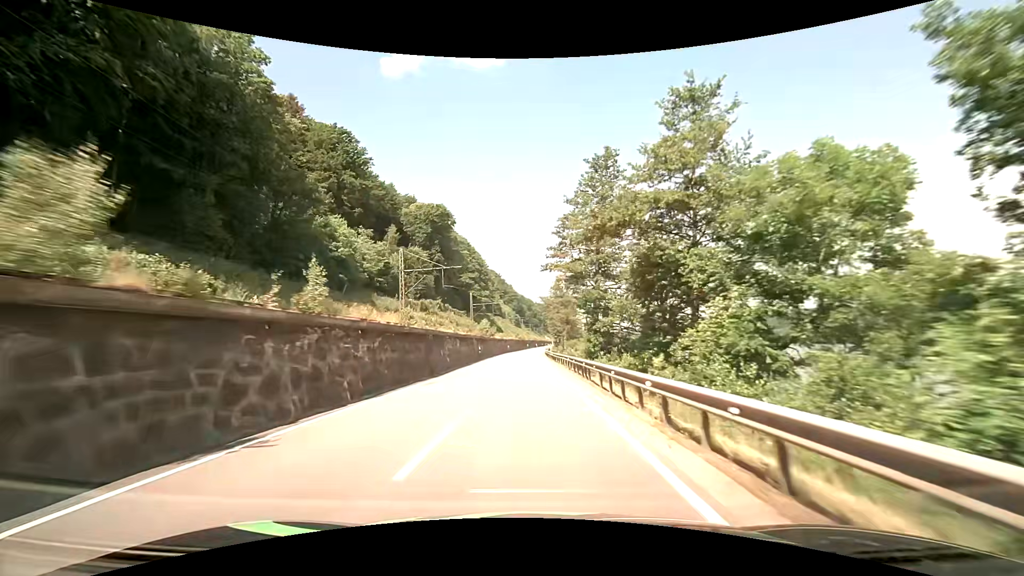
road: primary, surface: asphalt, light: Day
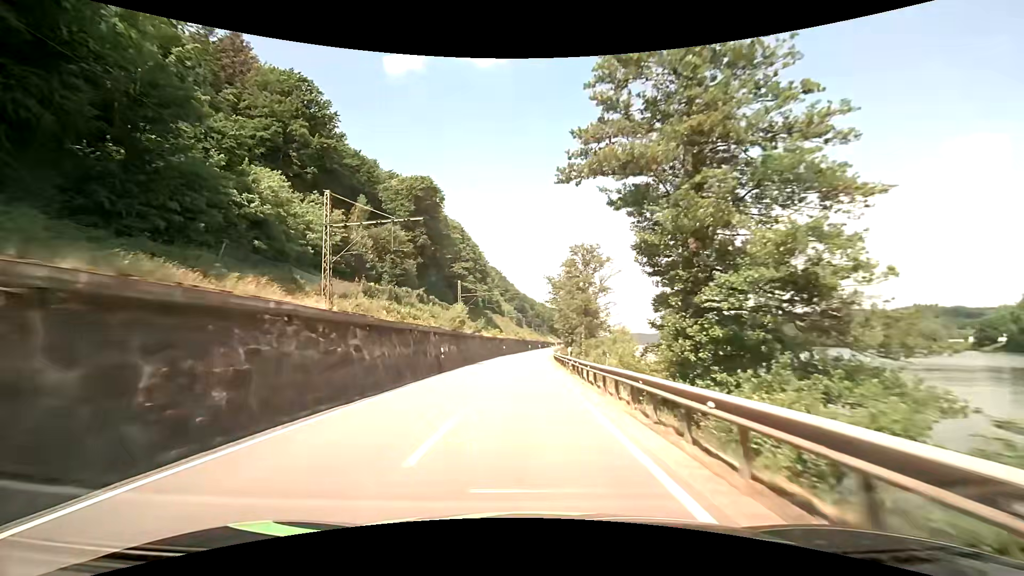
(+0.1, +23.4) m; 0°
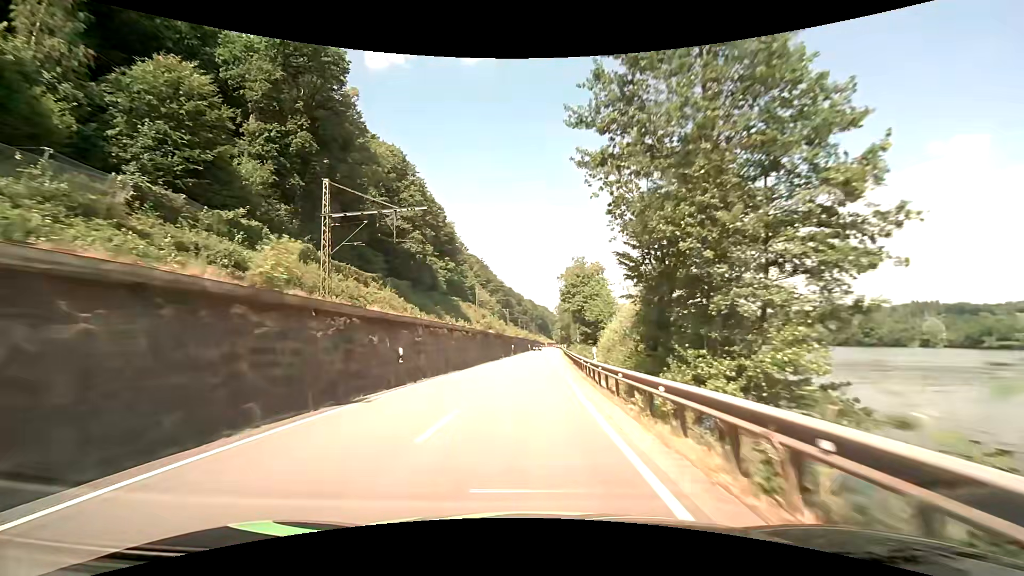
(+0.1, +58.3) m; +1°
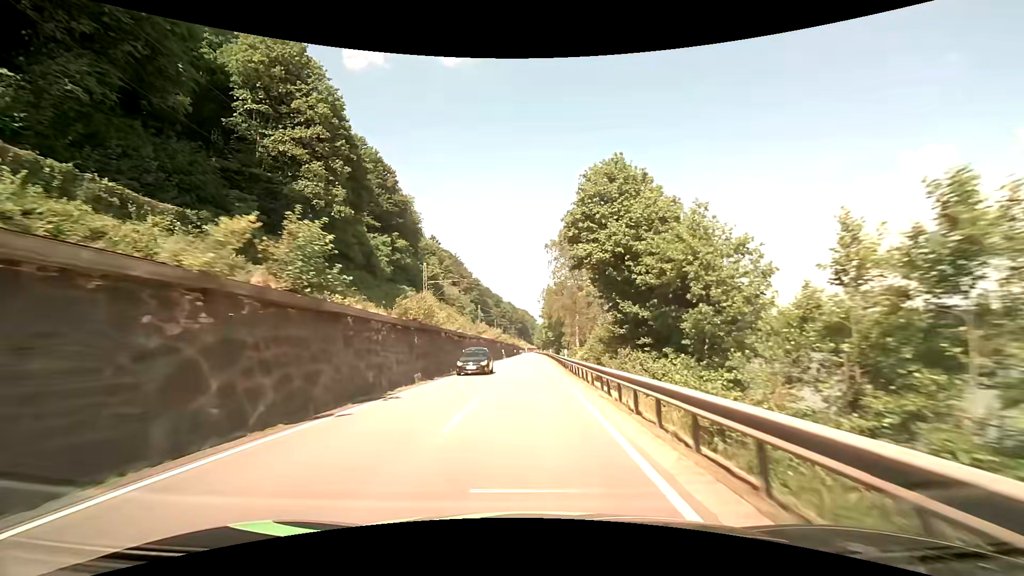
(+0.7, +34.9) m; +3°
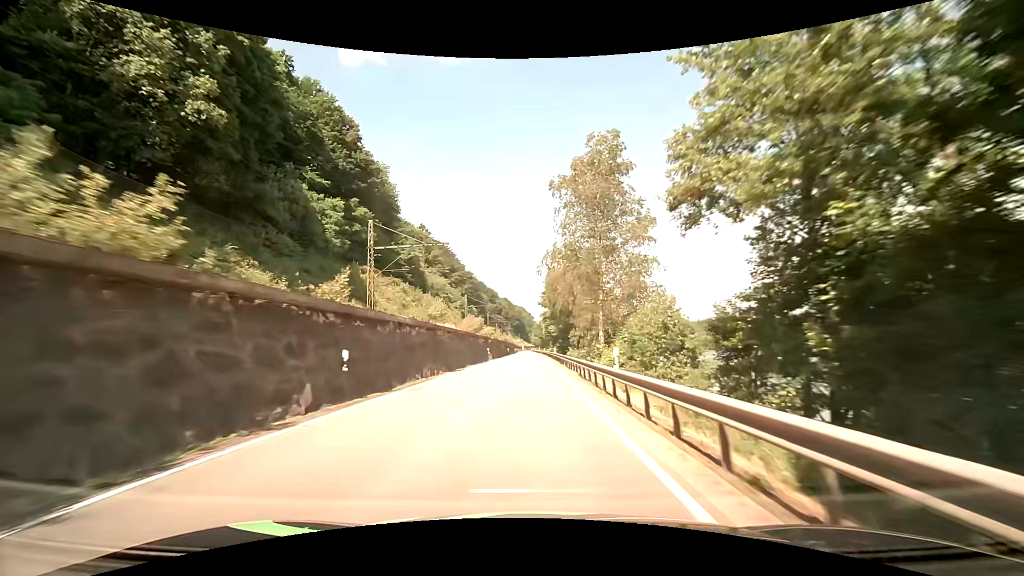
(0.0, +23.2) m; 0°
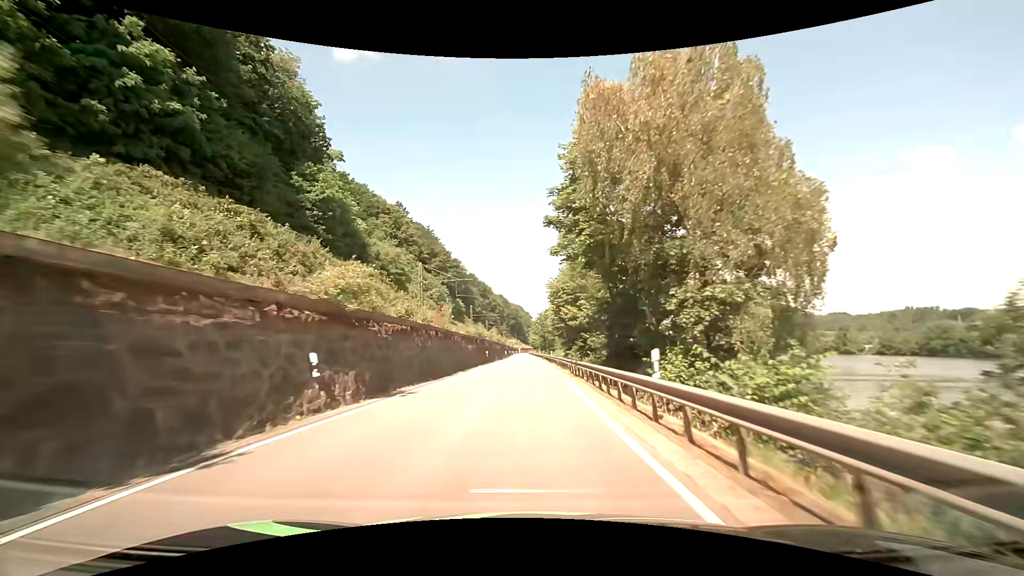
(+0.4, +46.4) m; +1°
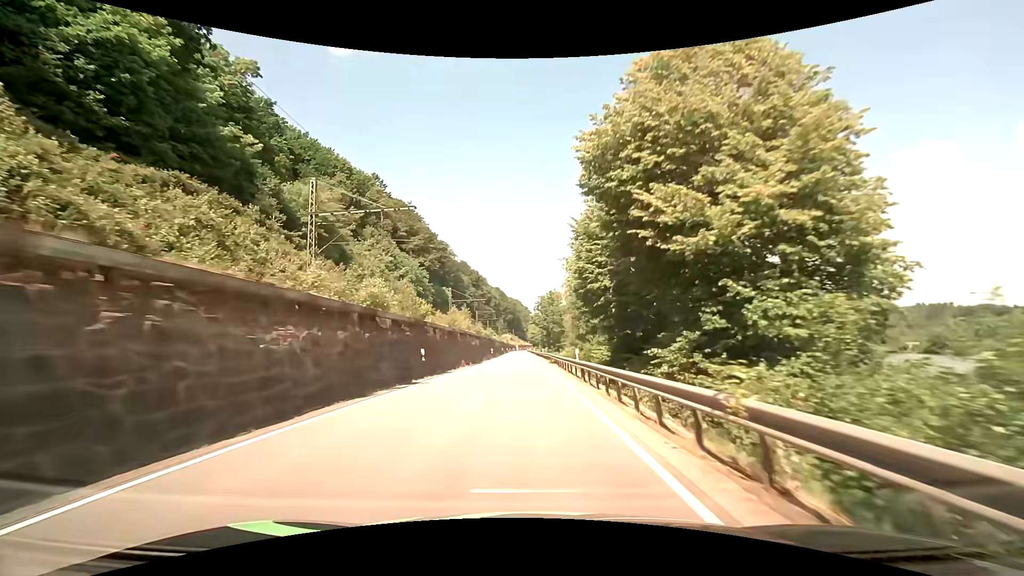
(0.0, +34.8) m; 0°
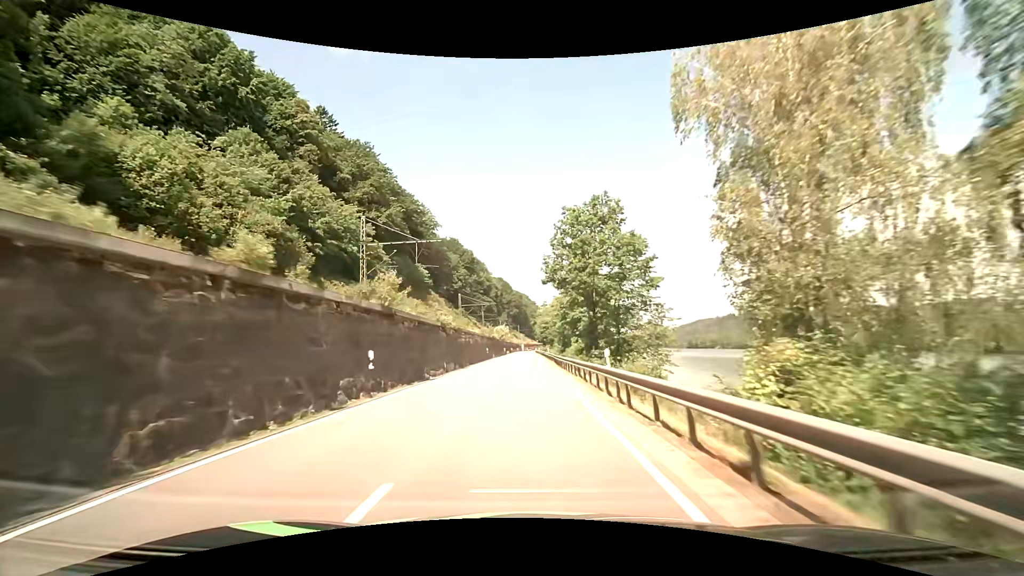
(-0.5, +58.2) m; -1°
(0, +10) (0, +20) (0, +30) (0, +40) (0, +50) (0, +60) (0, +70) (0, +80) (0, +90) (0, +100) m
